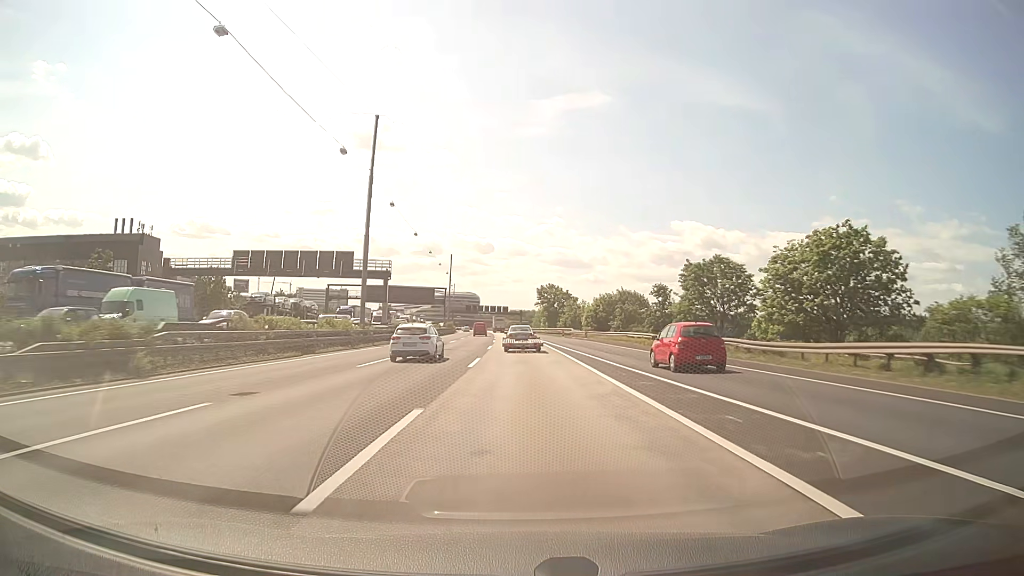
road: motorway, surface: asphalt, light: Day
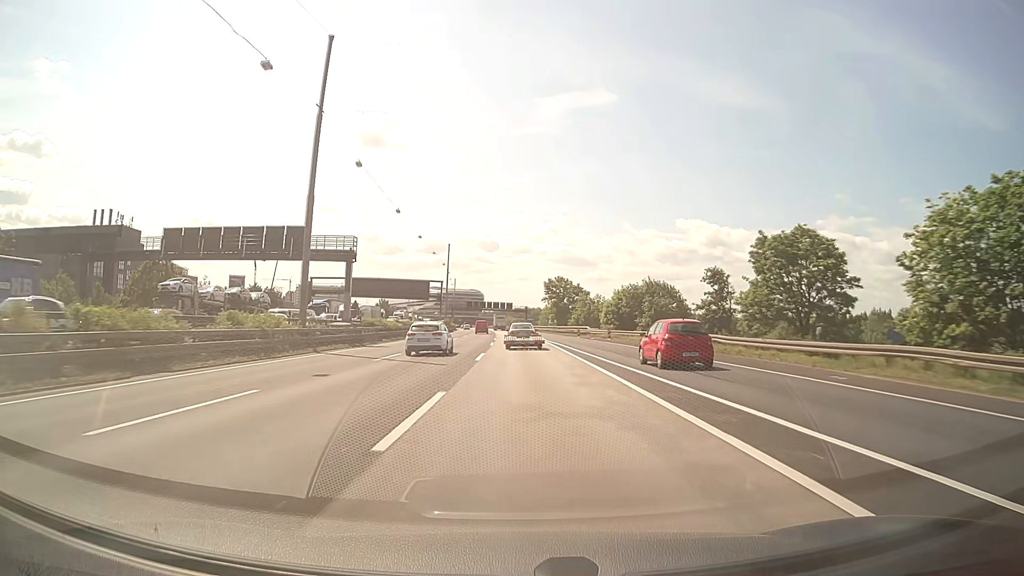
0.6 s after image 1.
(0.0, +15.7) m; 0°
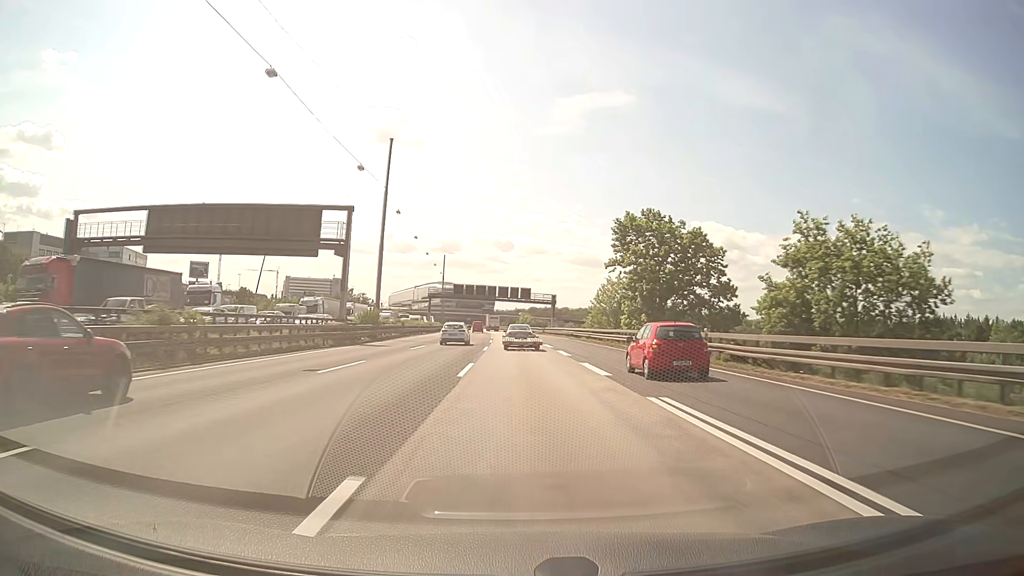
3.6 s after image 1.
(-1.1, +79.3) m; -1°
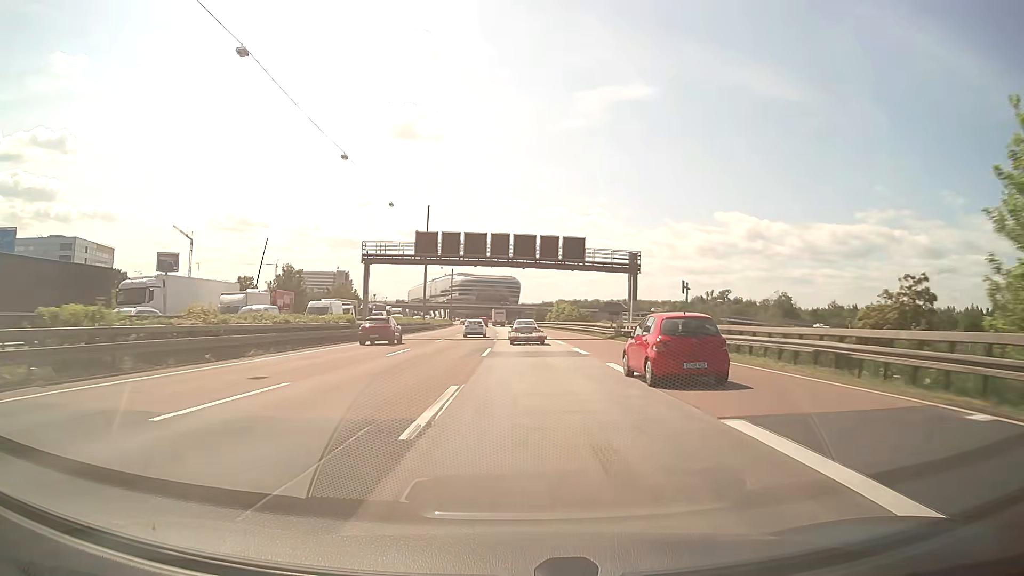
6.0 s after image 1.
(-1.0, +63.3) m; -2°
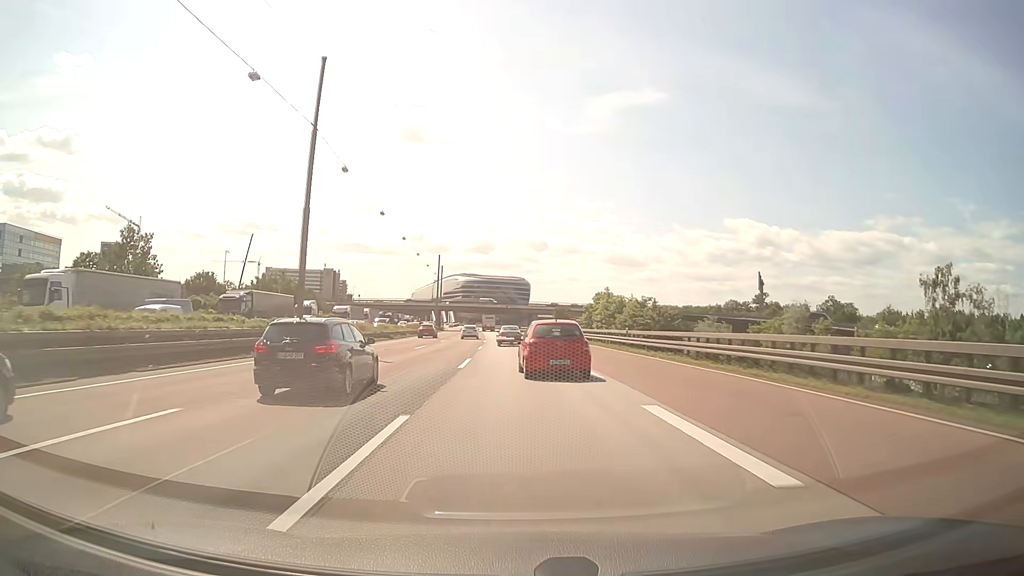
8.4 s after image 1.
(-0.1, +57.5) m; -1°
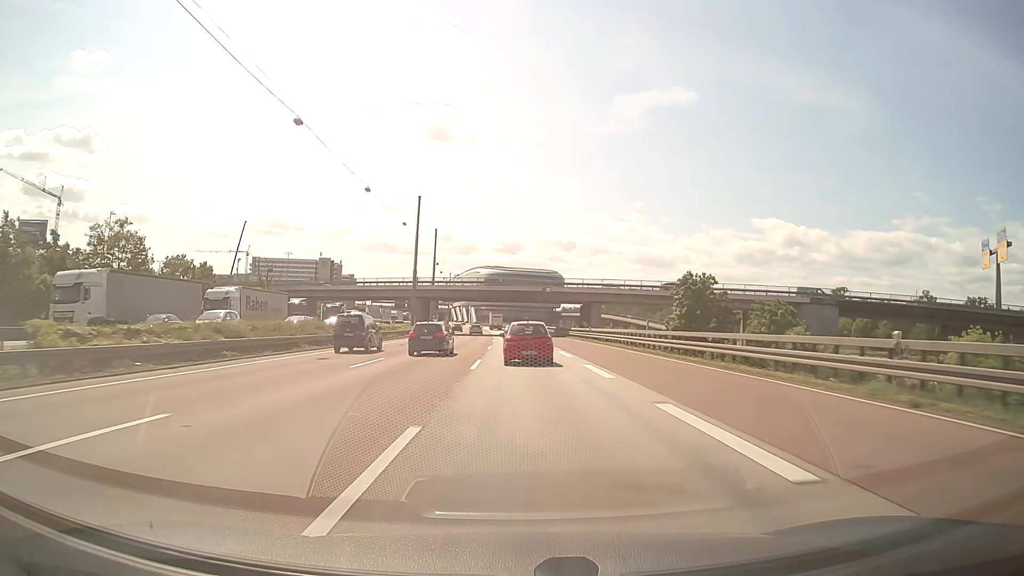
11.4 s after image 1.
(-1.9, +72.7) m; -2°
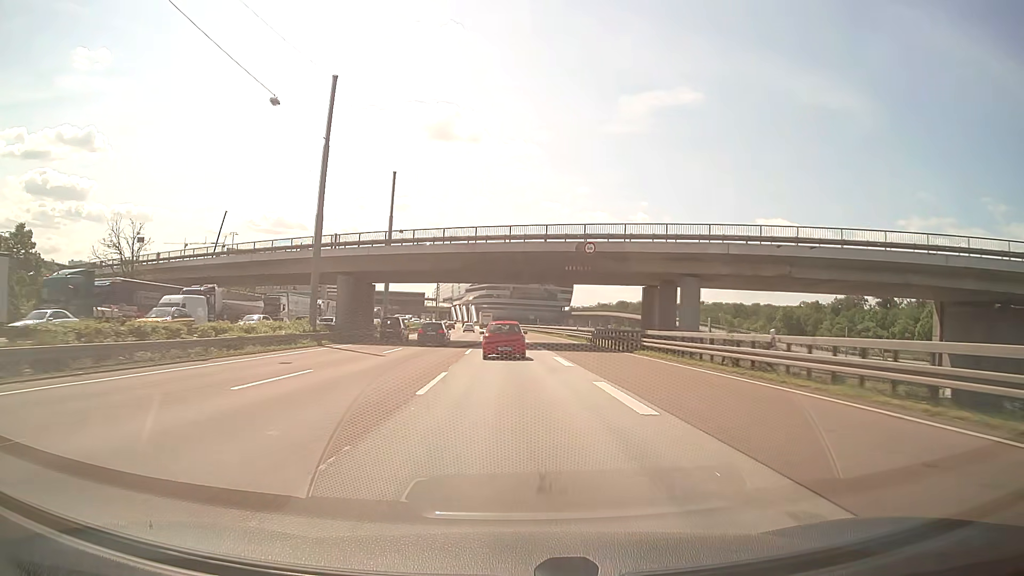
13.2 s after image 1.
(0.0, +43.9) m; 0°
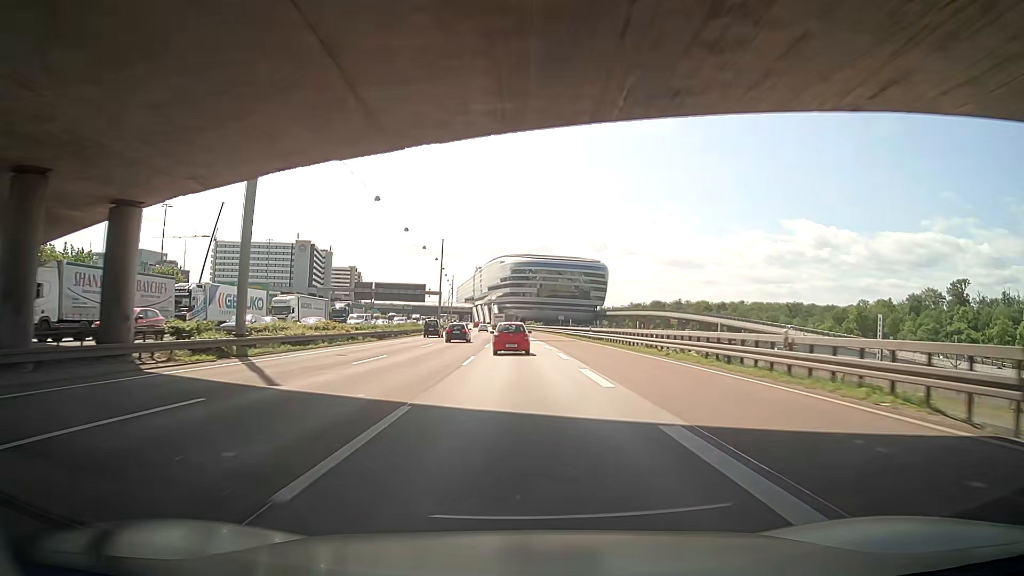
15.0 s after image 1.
(-0.7, +43.7) m; -2°
(0, +10) (0, +20) (0, +30) (0, +40) (-1, +50) (-1, +60) (-1, +70) (-1, +80) (-1, +90) (-2, +100) m
